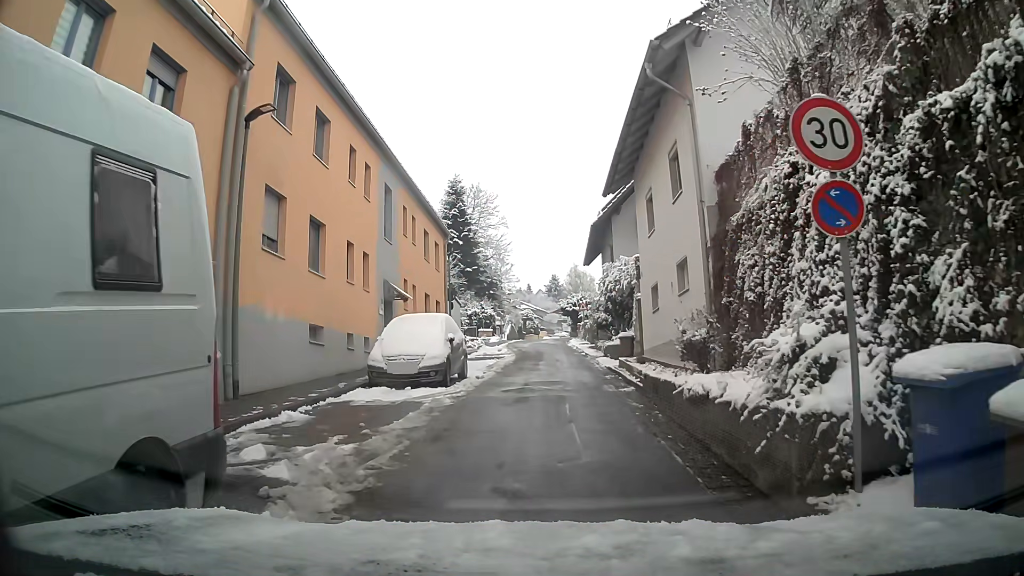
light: Day
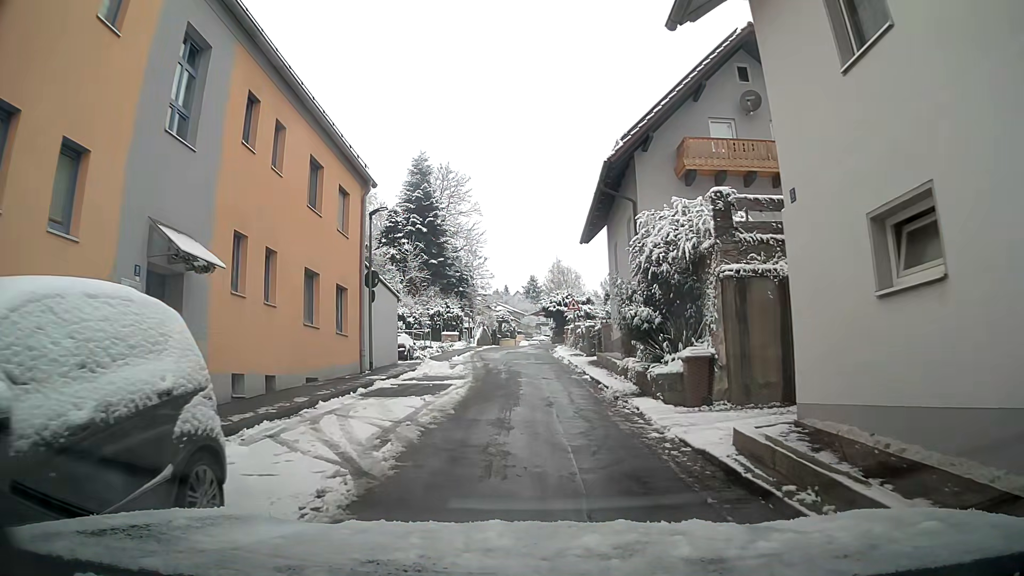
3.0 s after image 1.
(0.0, +13.5) m; +1°
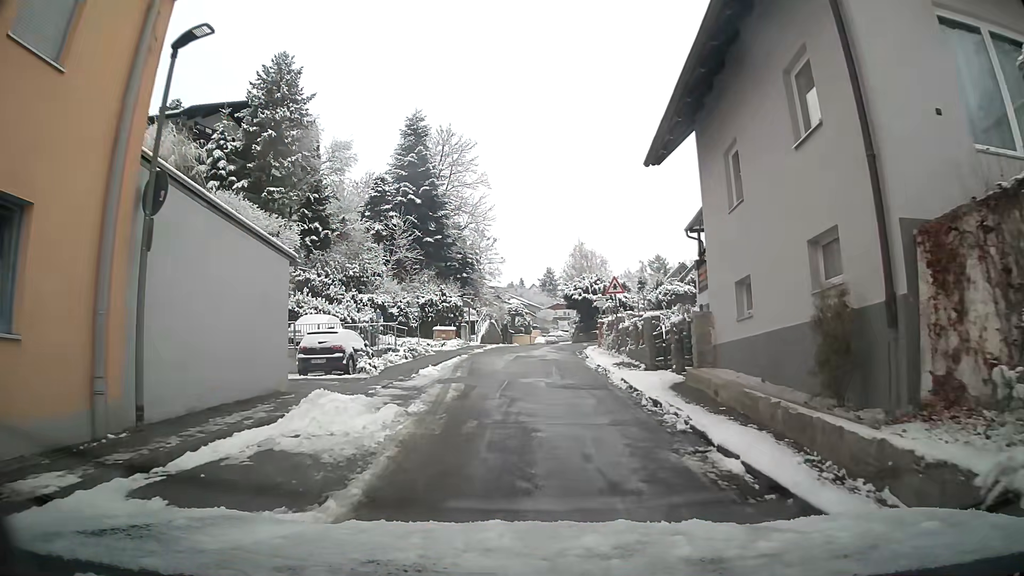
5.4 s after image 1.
(-0.3, +13.9) m; -2°
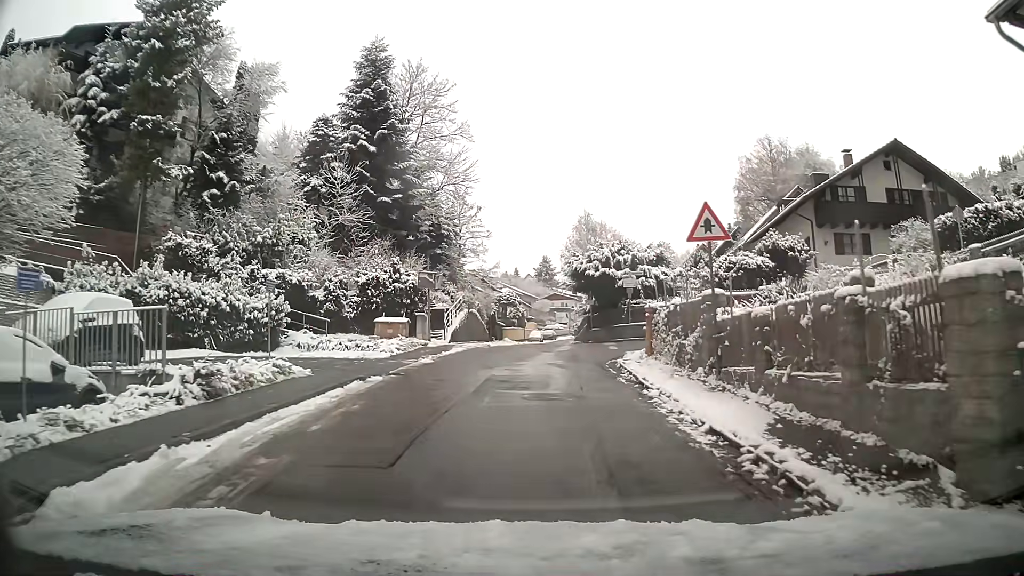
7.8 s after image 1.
(0.0, +15.9) m; 0°
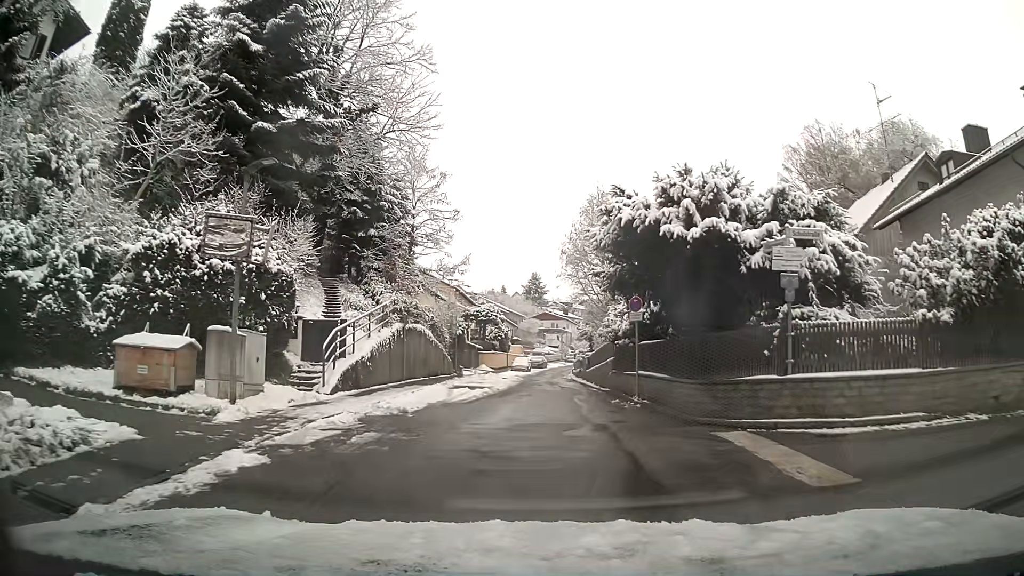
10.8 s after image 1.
(0.0, +19.6) m; +1°
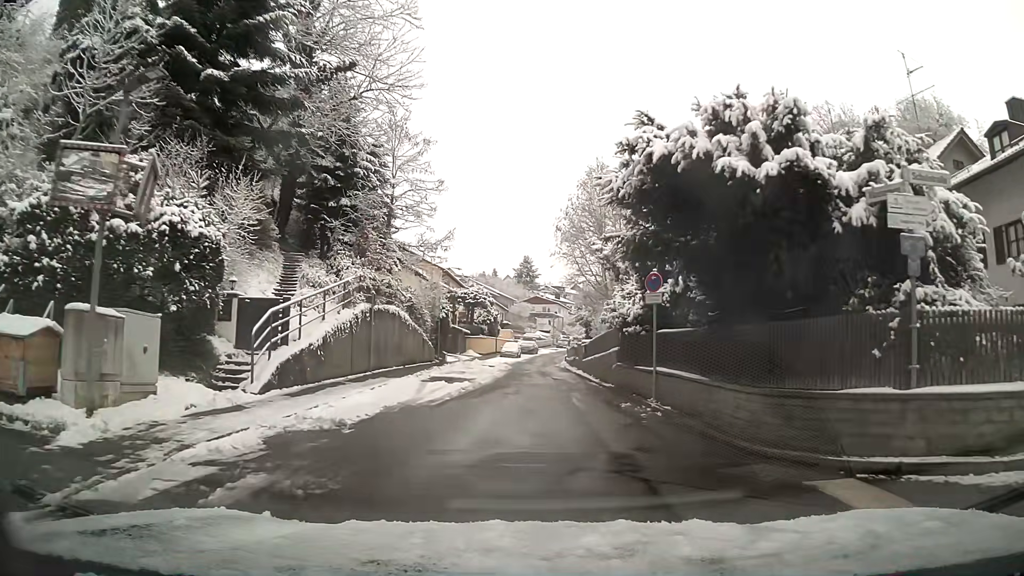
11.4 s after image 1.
(0.0, +3.9) m; +1°
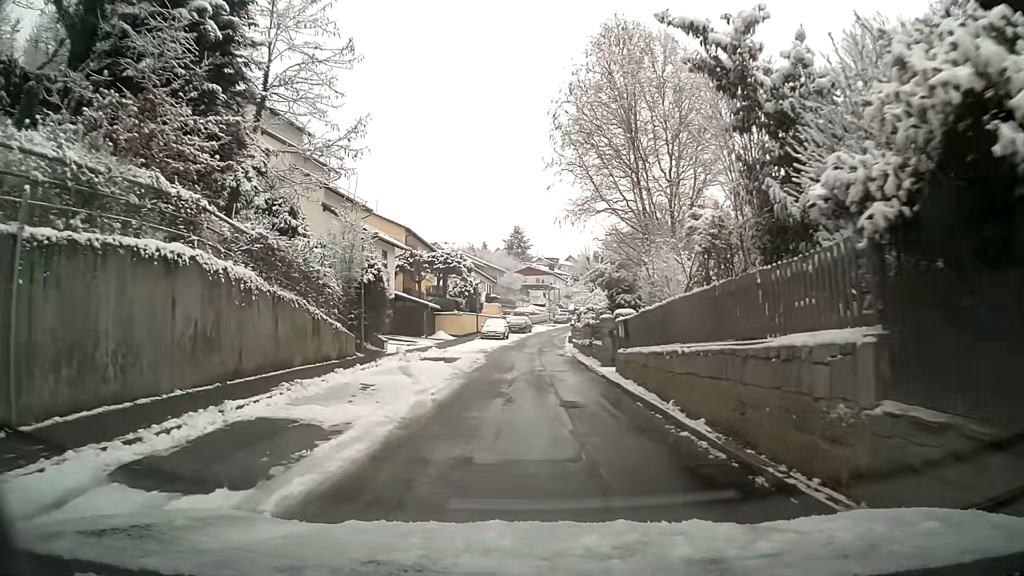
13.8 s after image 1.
(+0.3, +16.2) m; +1°
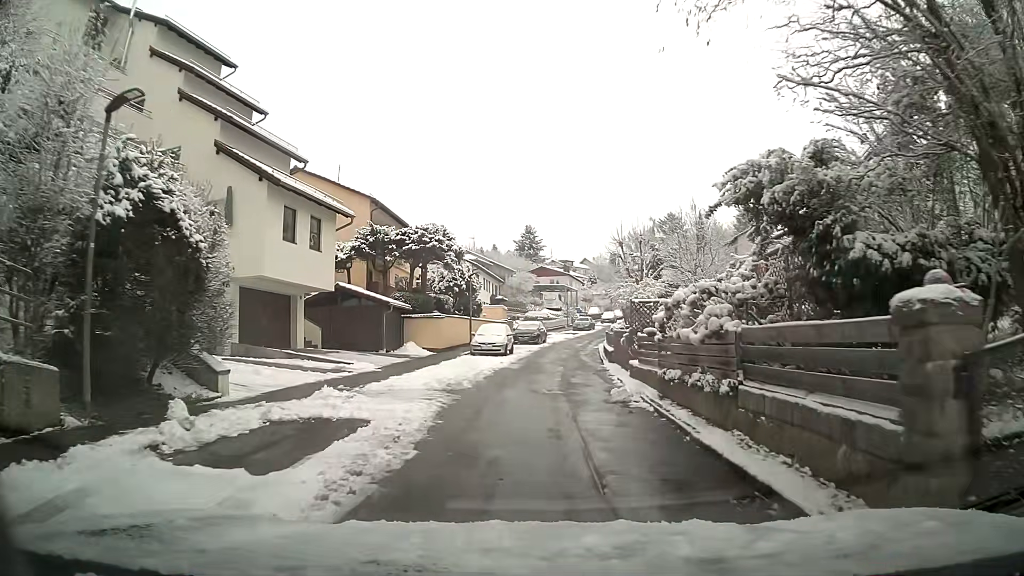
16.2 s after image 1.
(-0.1, +16.2) m; -1°
(0, +10) (0, +20) (+1, +30) (+2, +40) (+4, +50) (+6, +60) (+8, +69) (+11, +79) (+13, +89) (+16, +98) m
